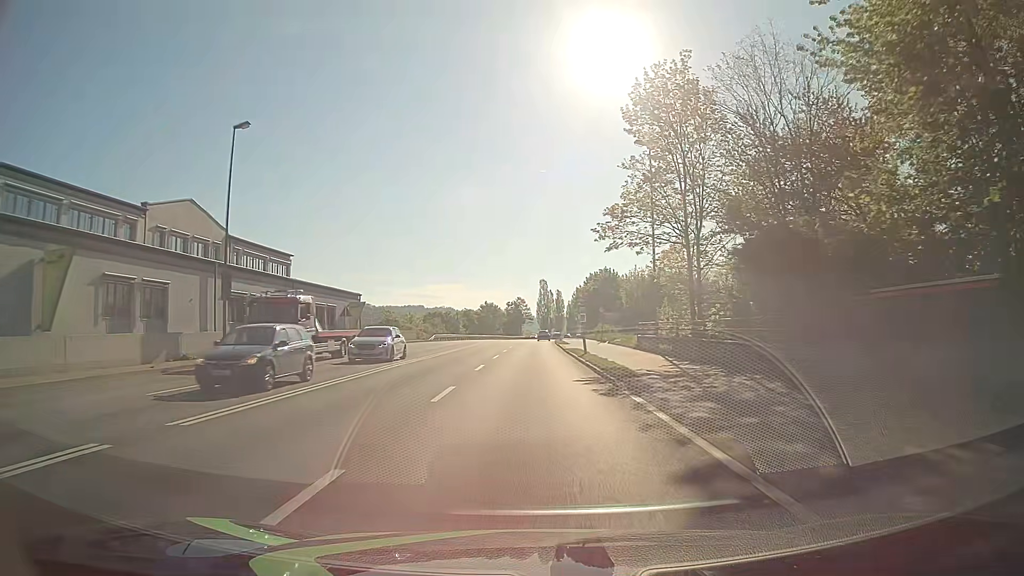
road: primary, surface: asphalt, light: Day
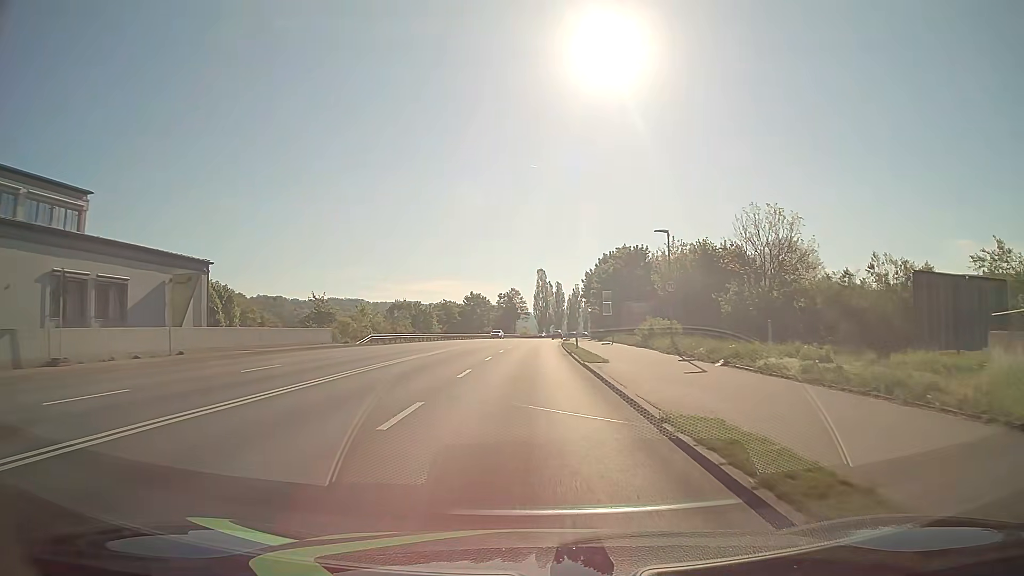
(+0.3, +30.7) m; +1°
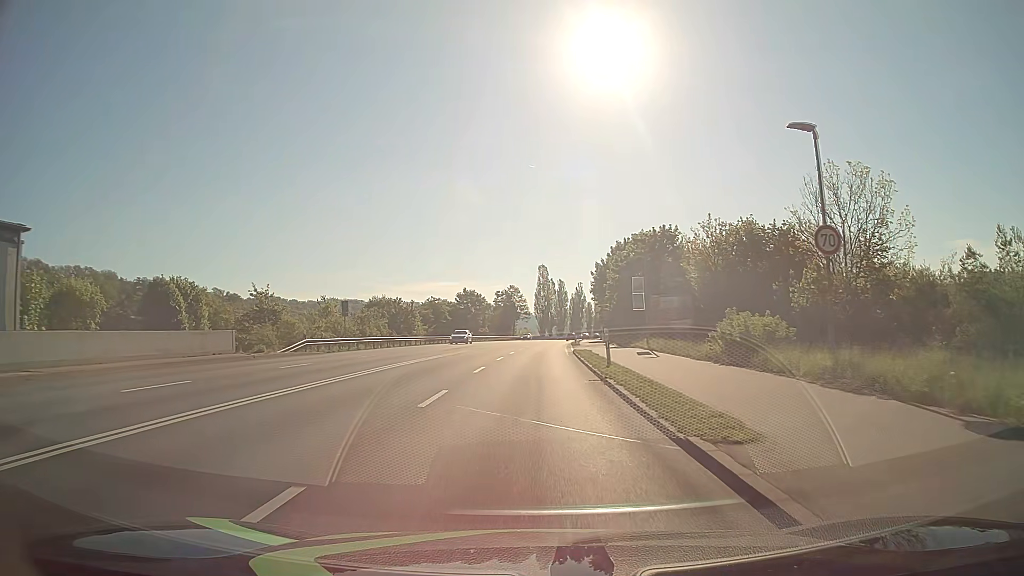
(-0.1, +15.3) m; 0°
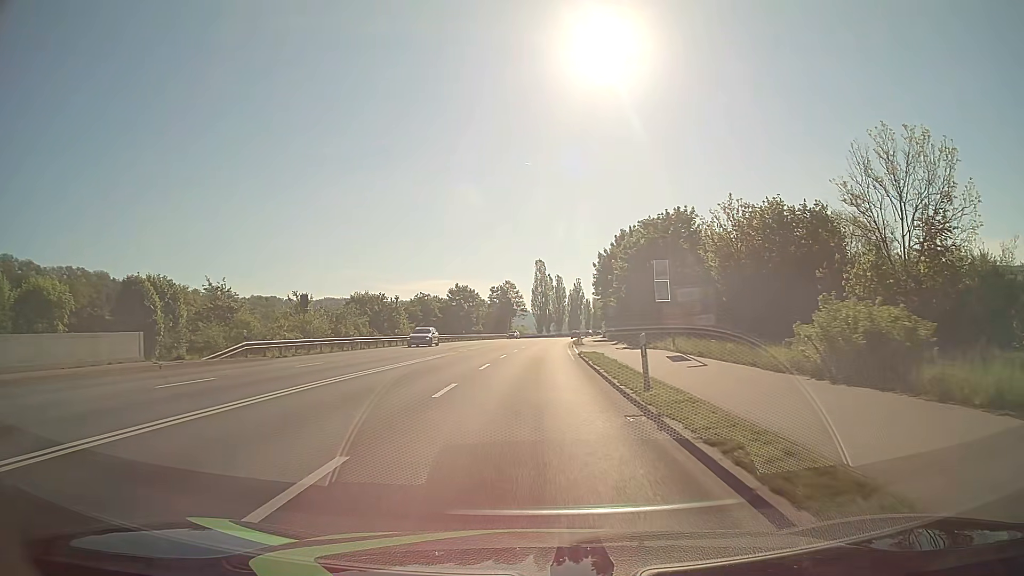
(0.0, +7.7) m; 0°
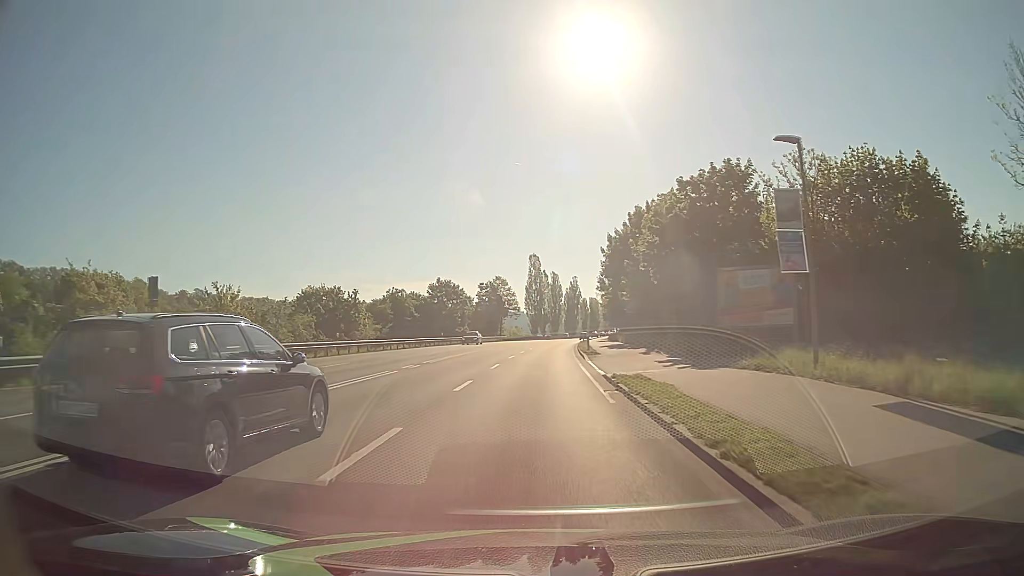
(+0.1, +15.7) m; 0°
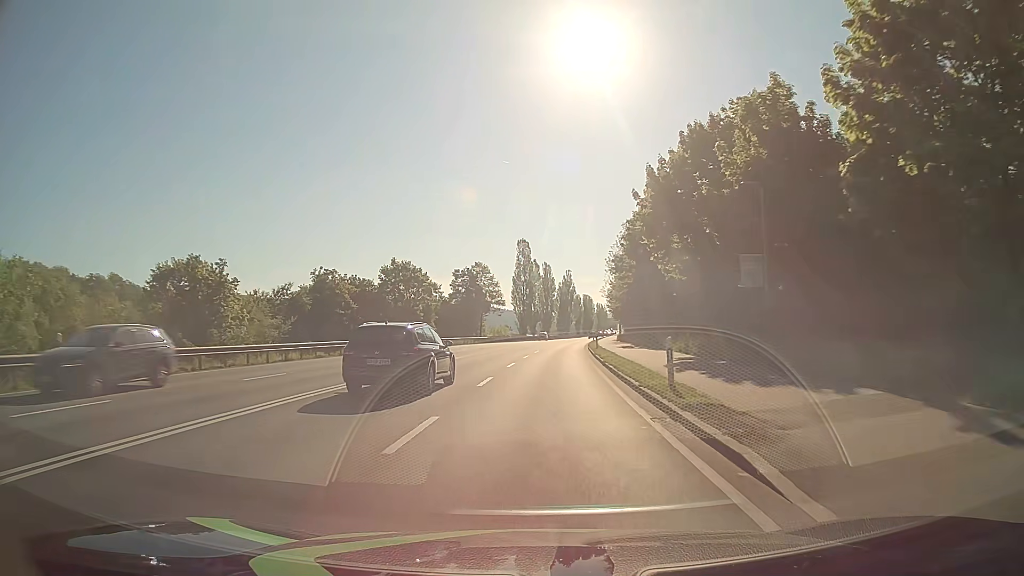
(+0.1, +26.0) m; +1°
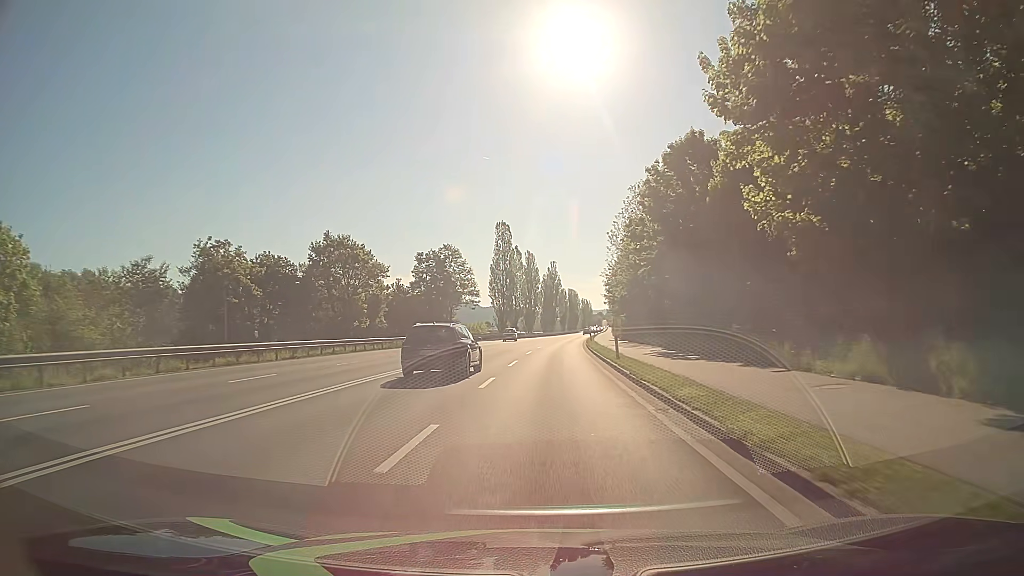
(+0.2, +19.1) m; +1°
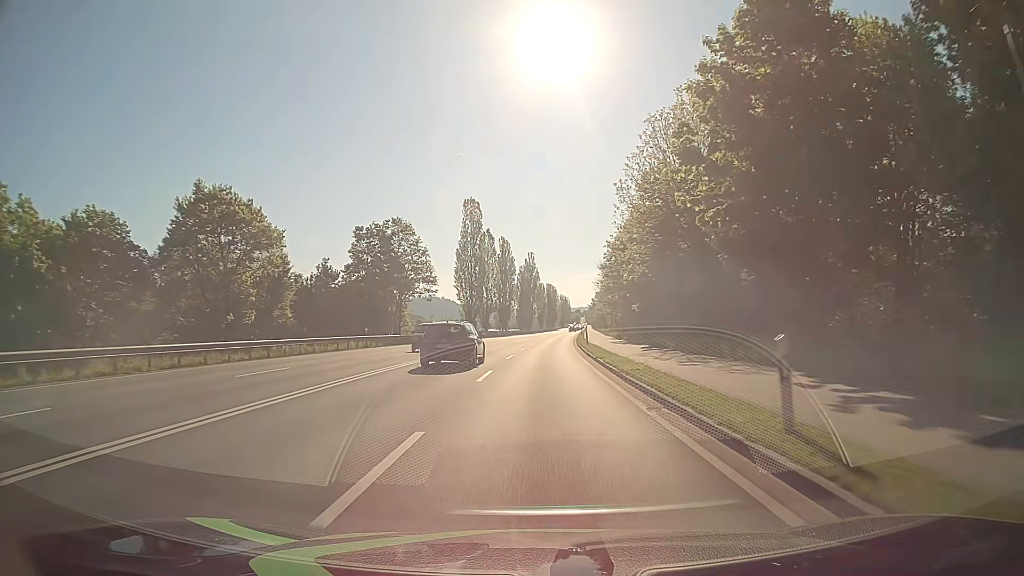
(+0.3, +19.9) m; +2°
(0, +10) (0, +20) (+1, +30) (+1, +40) (+1, +50) (+2, +60) (+2, +70) (+3, +80) (+4, +90) (+4, +100) m
